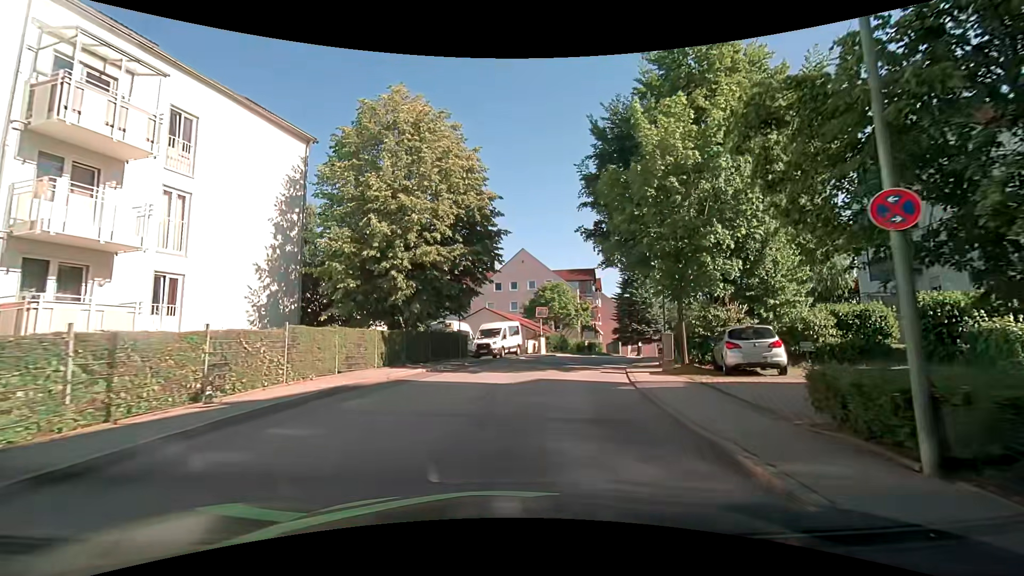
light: Day
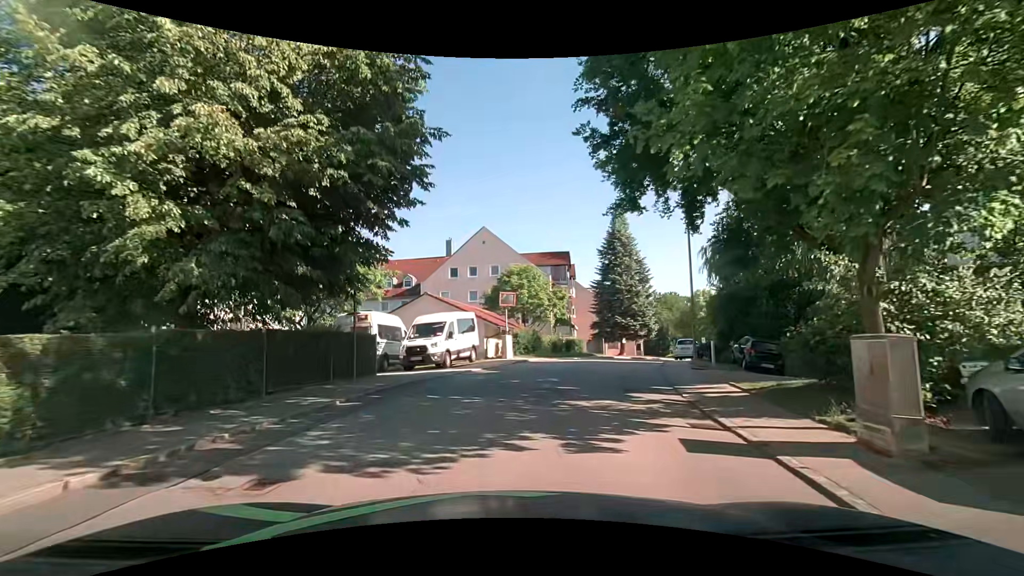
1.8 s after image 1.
(+0.5, +11.5) m; +4°
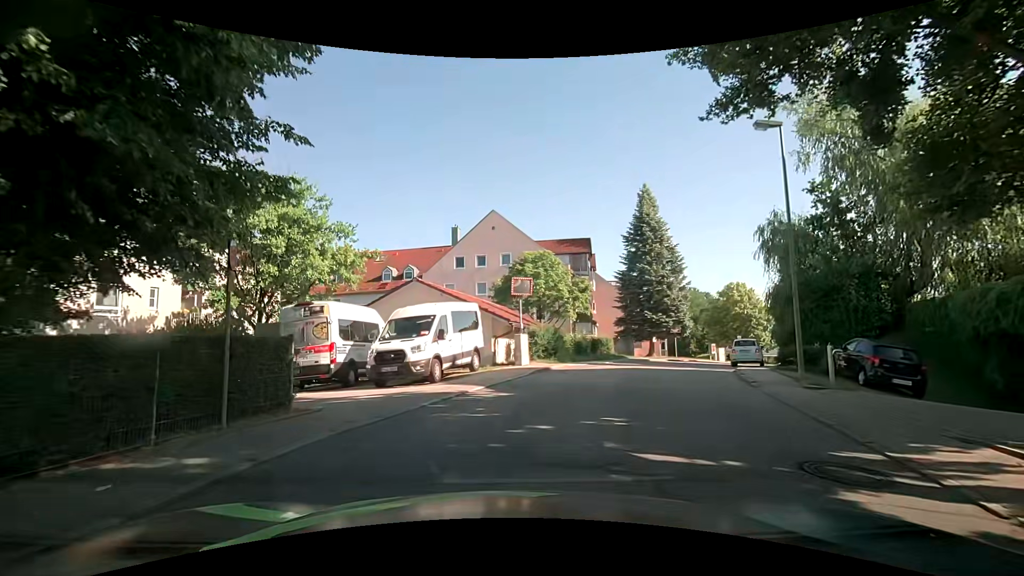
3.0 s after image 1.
(-0.1, +6.6) m; -2°
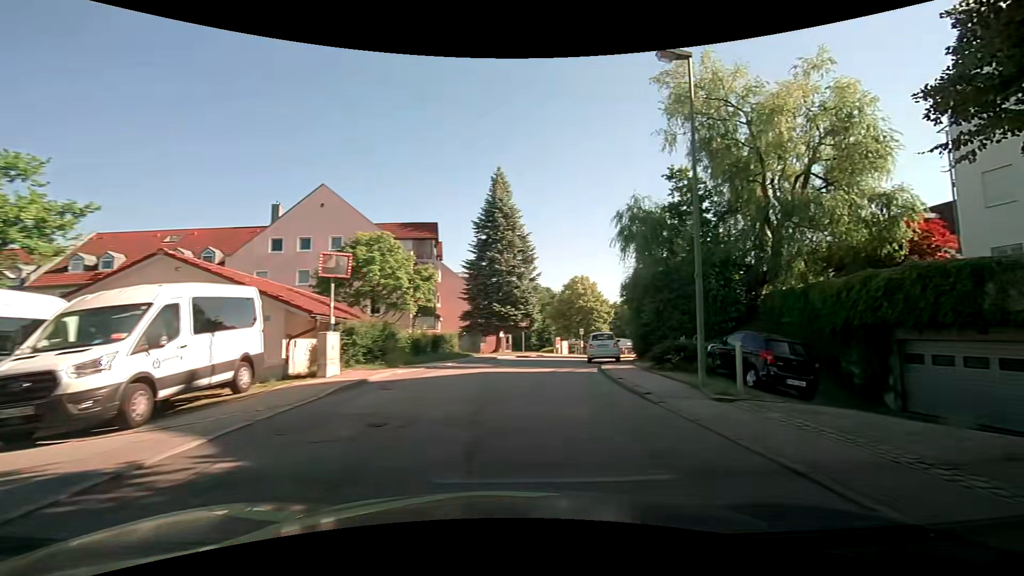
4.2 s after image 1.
(+0.5, +5.1) m; +19°
